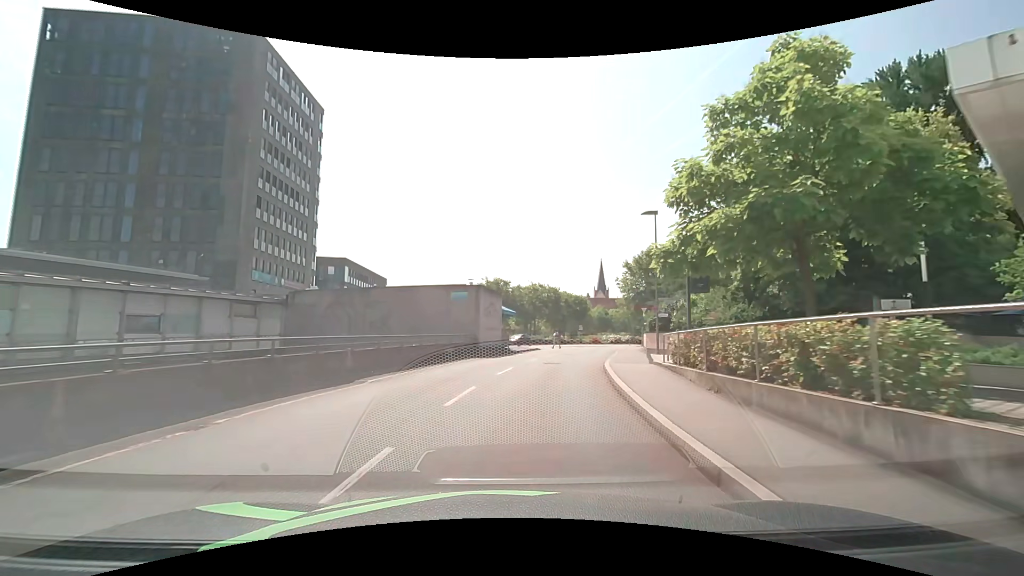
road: residential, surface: asphalt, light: Day
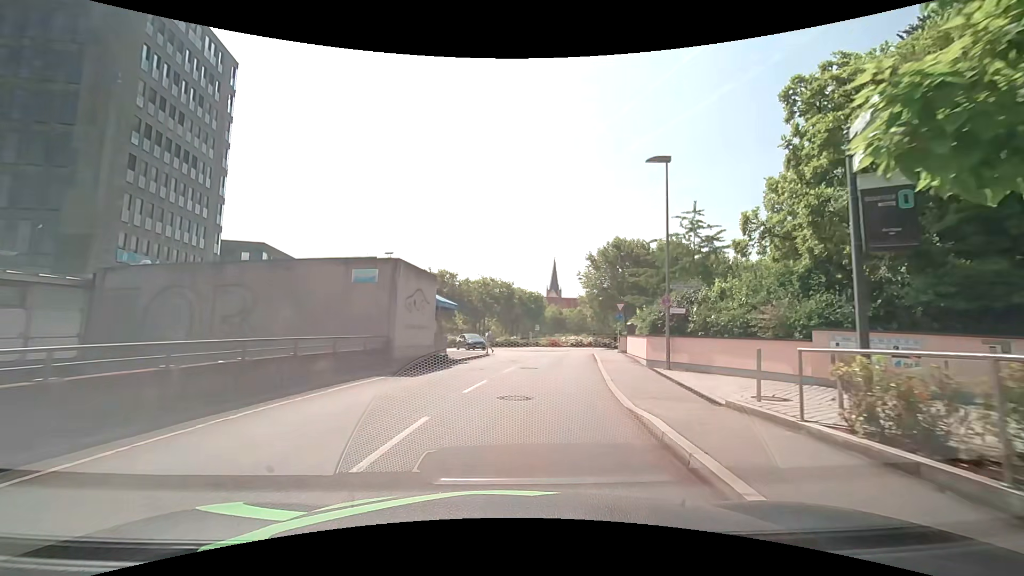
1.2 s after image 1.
(+0.6, +10.0) m; +6°
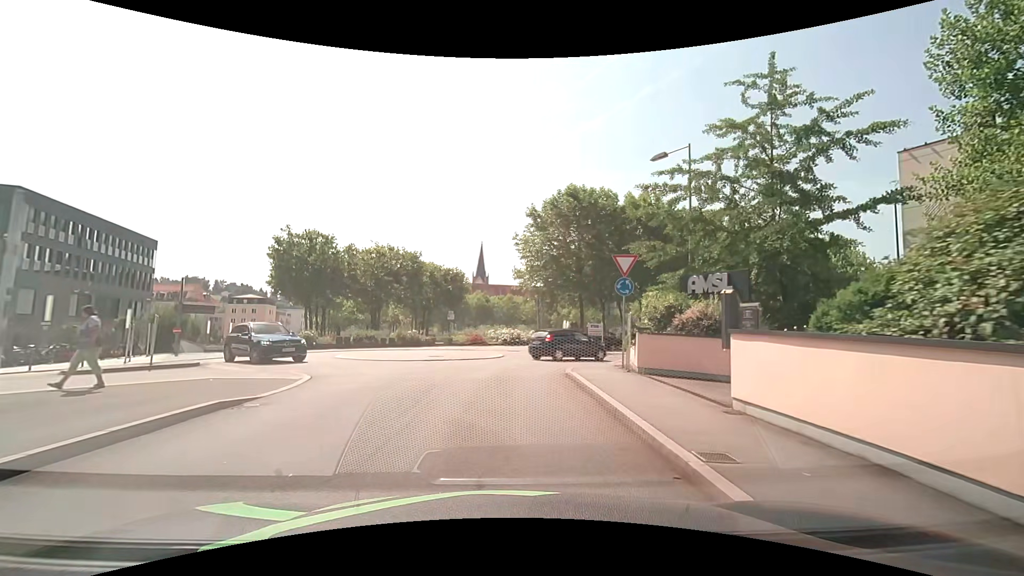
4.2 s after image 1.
(+2.3, +21.3) m; +10°
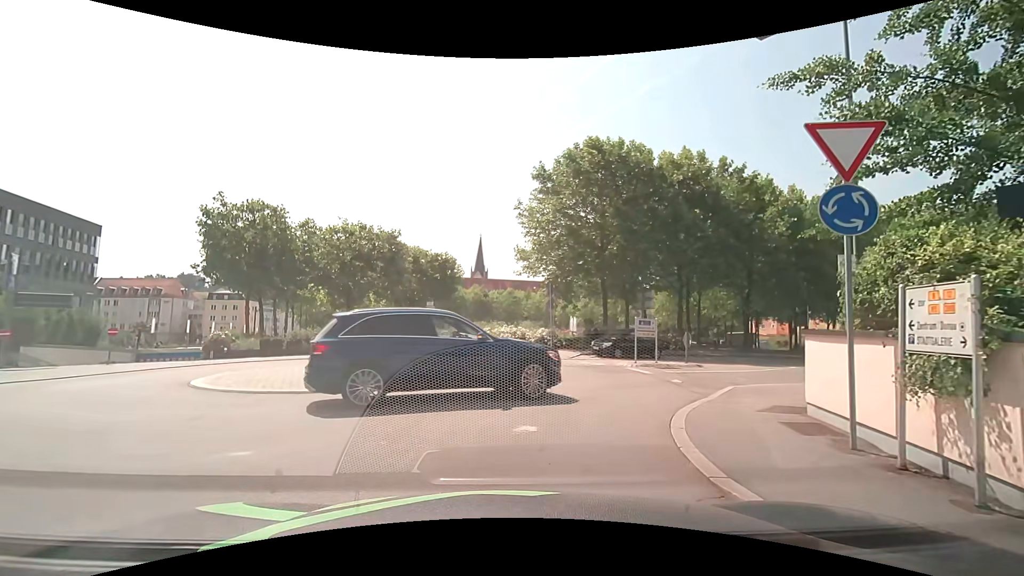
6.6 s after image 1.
(-0.1, +10.1) m; -1°
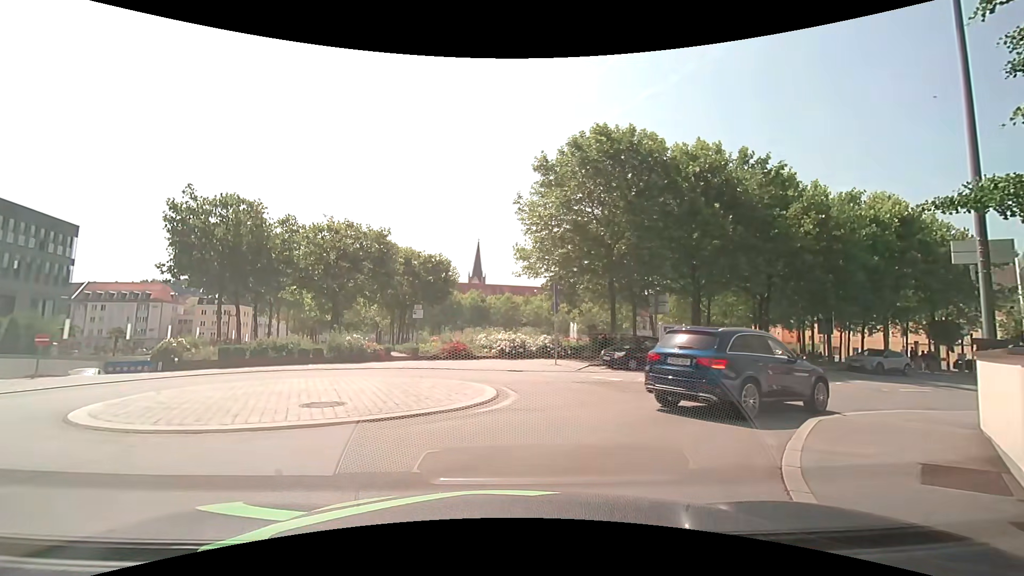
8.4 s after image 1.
(0.0, +3.2) m; 0°
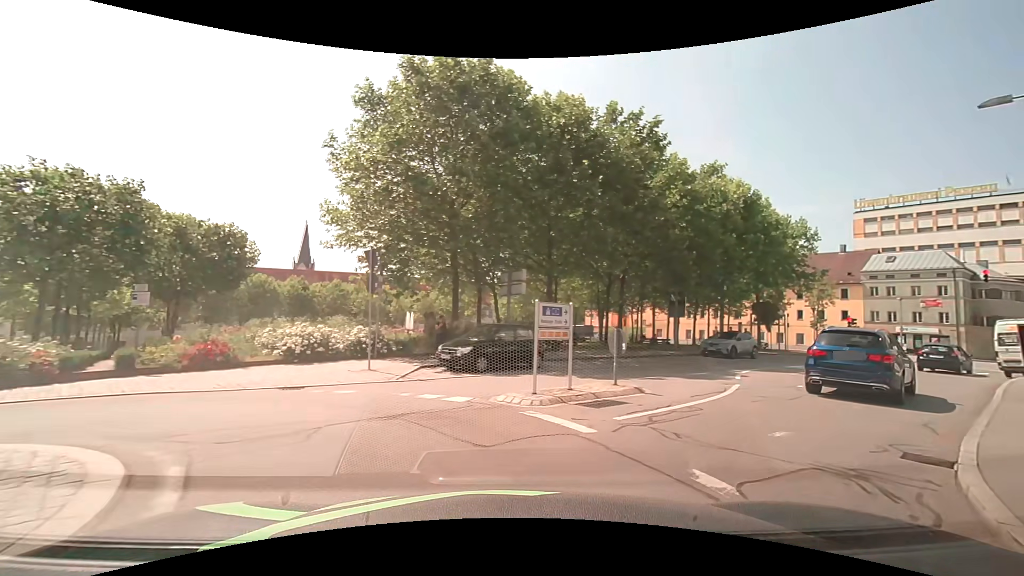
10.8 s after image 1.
(+0.8, +7.2) m; +19°
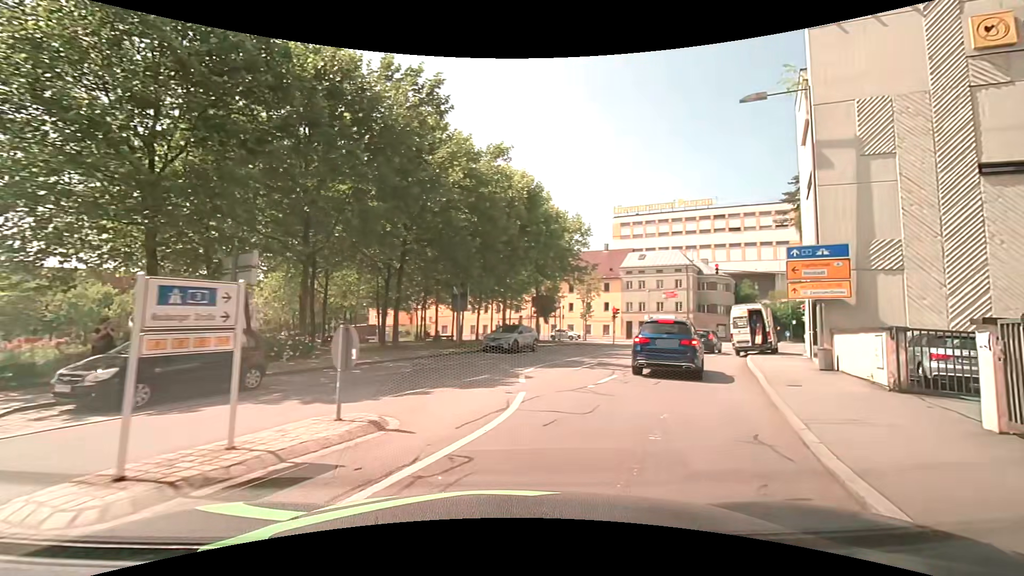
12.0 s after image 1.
(+0.8, +4.2) m; +22°
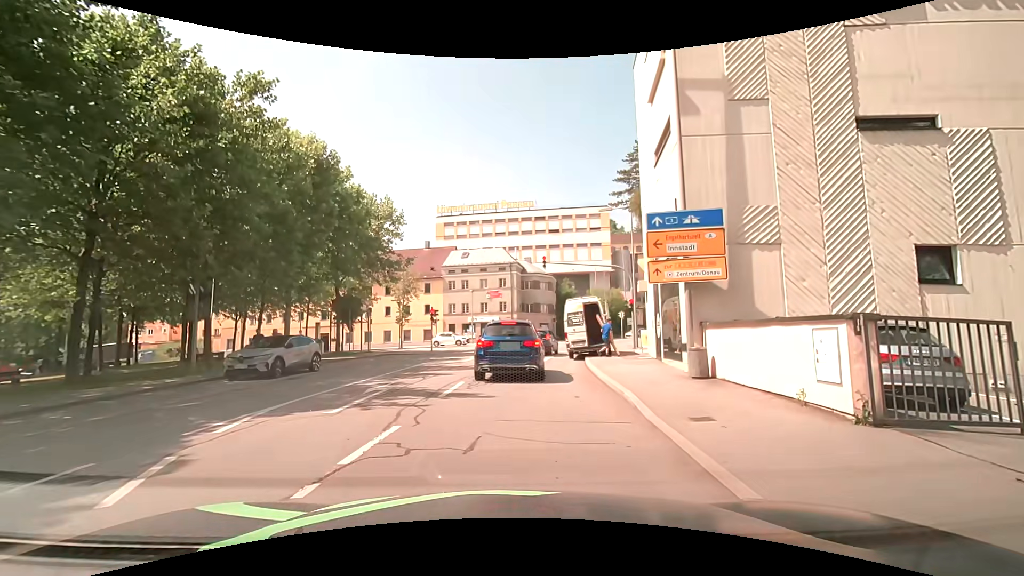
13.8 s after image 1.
(+1.5, +6.6) m; +20°
